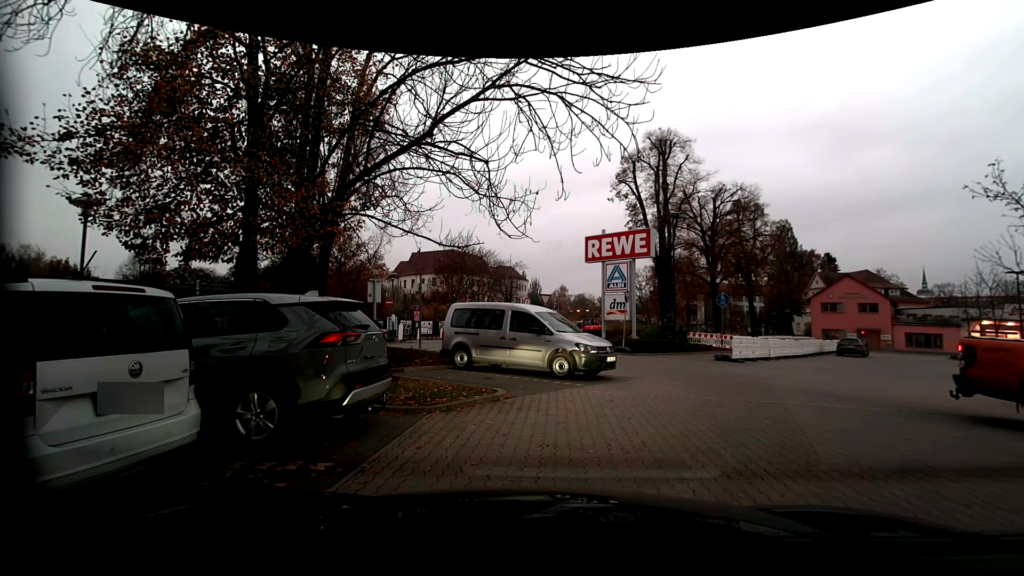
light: Sunrise
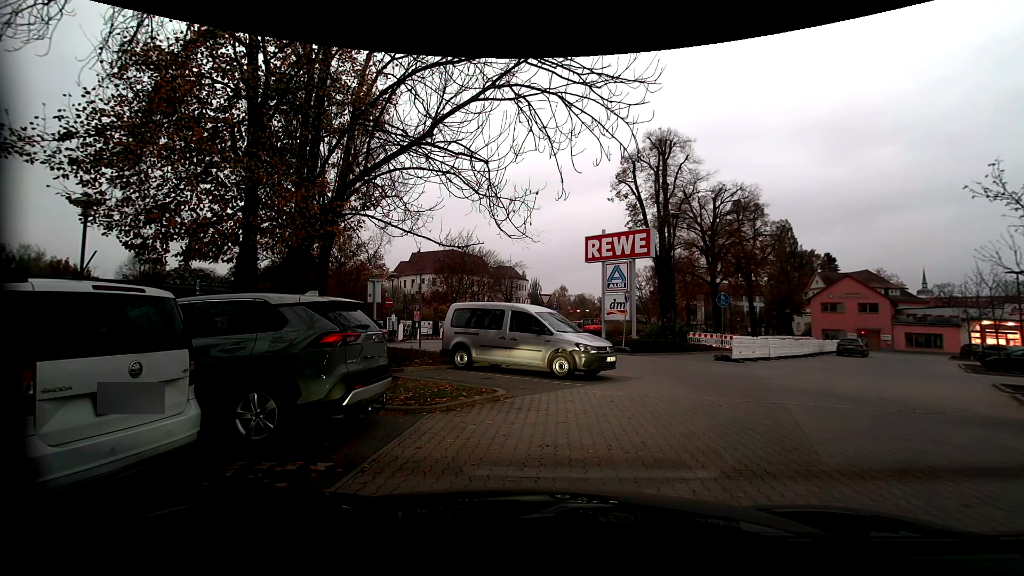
(0.0, 0.0) m; 0°
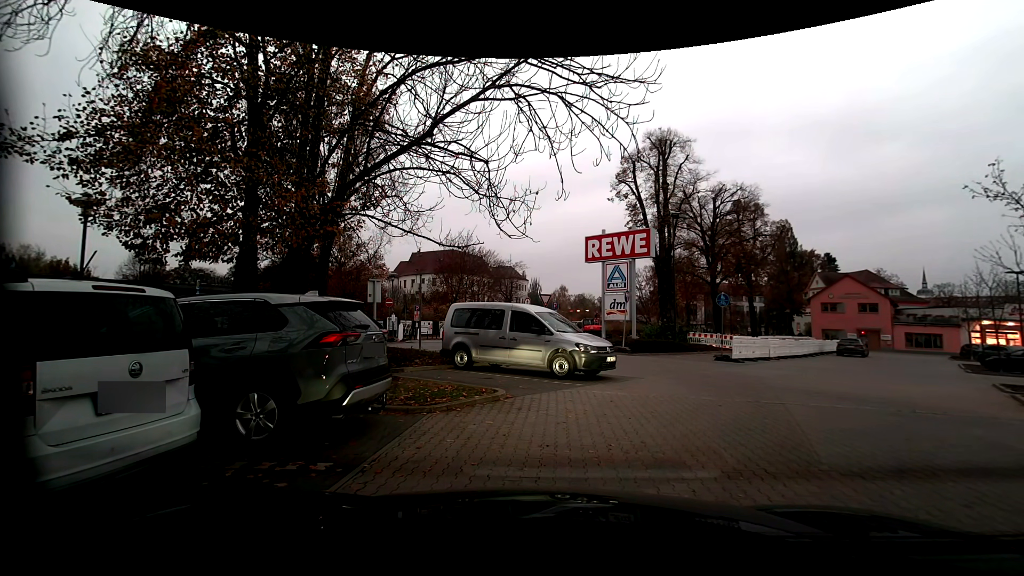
(0.0, 0.0) m; 0°
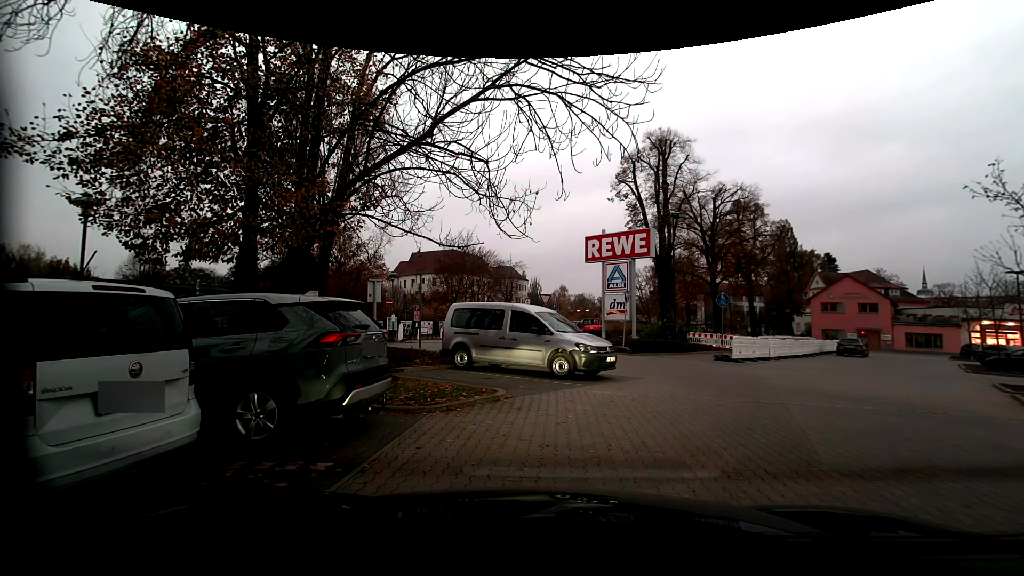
(0.0, 0.0) m; 0°
